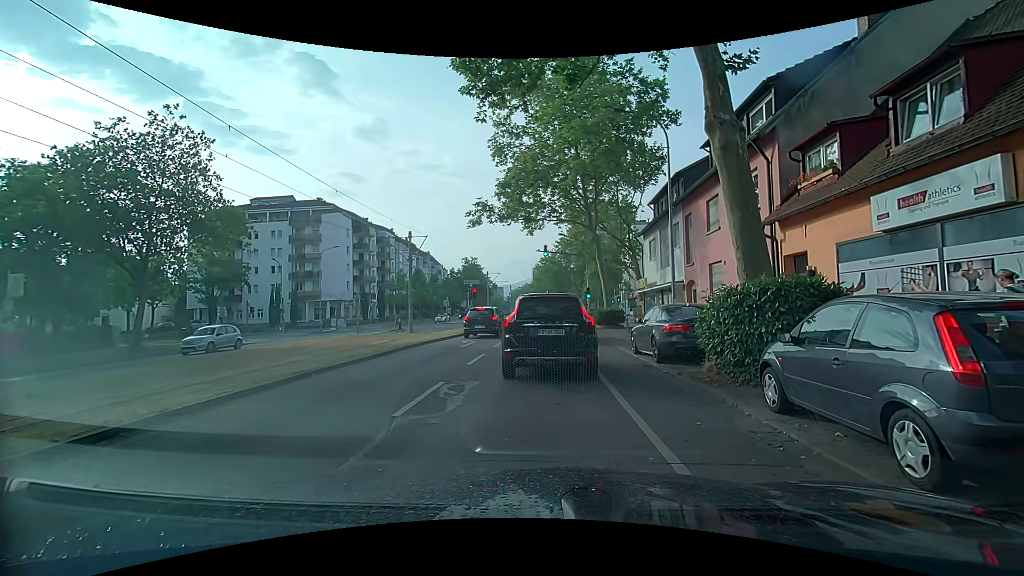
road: tertiary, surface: asphalt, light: Day
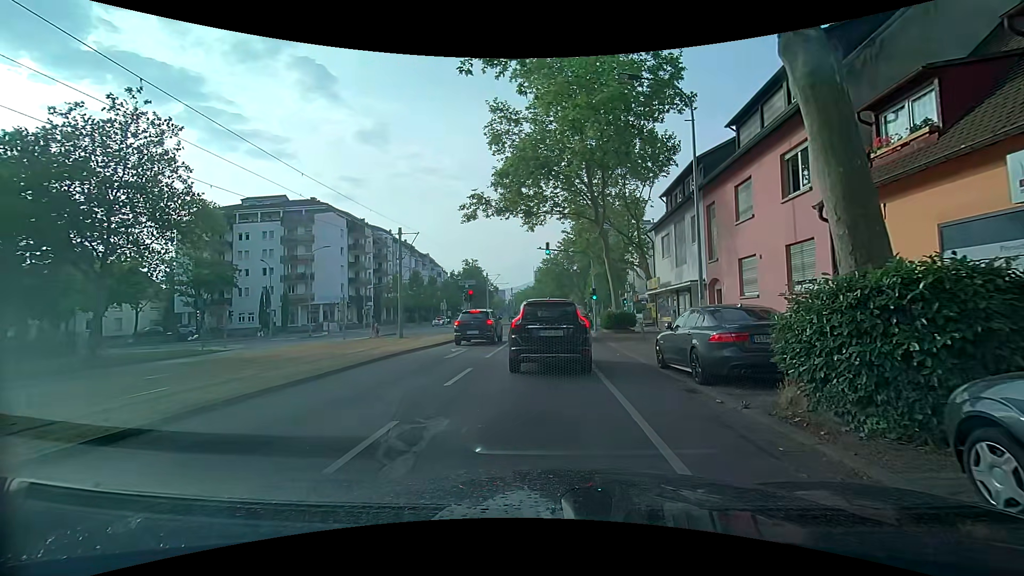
(0.0, +3.3) m; -1°
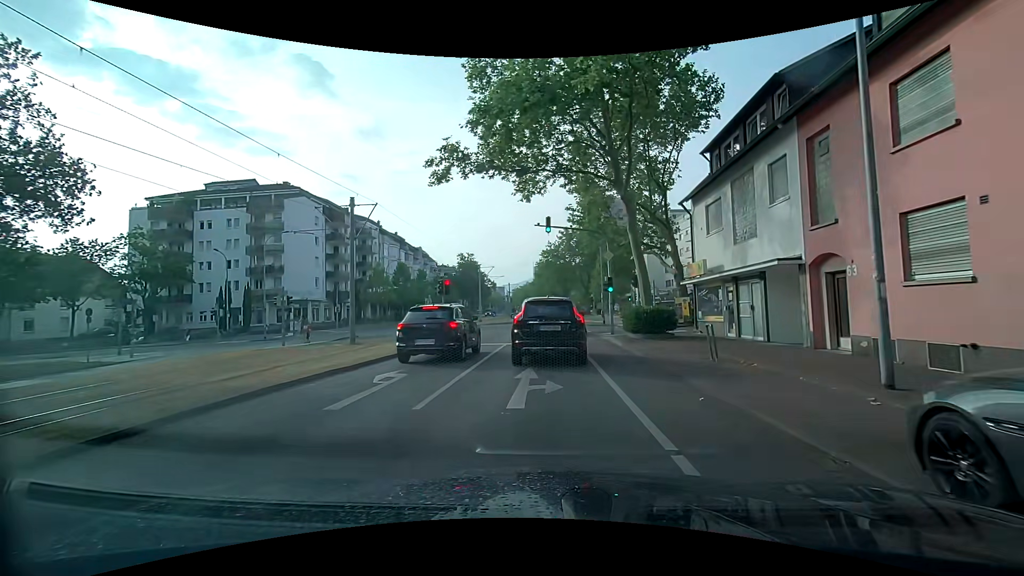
(-0.3, +8.7) m; -1°
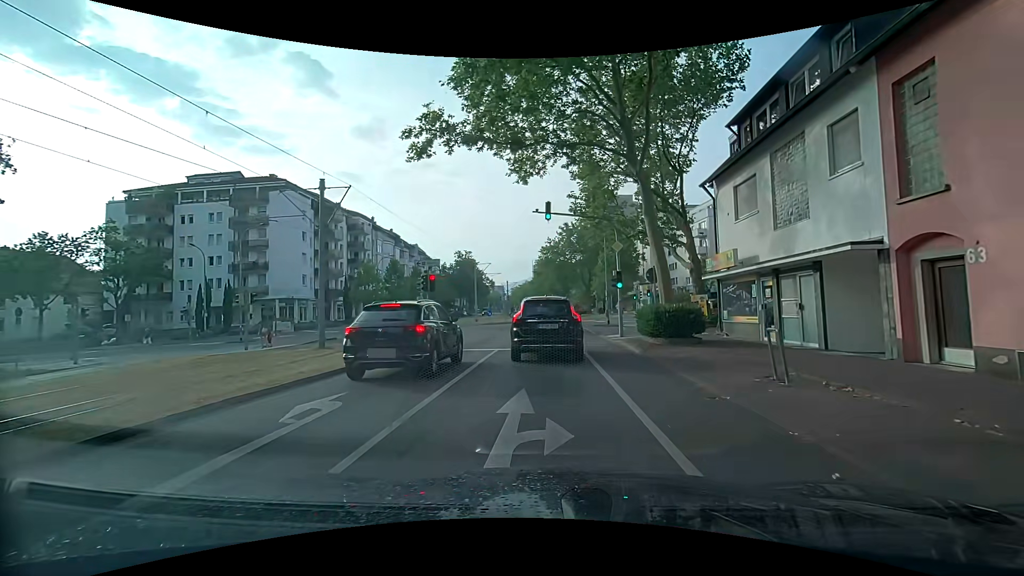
(0.0, +3.5) m; +1°
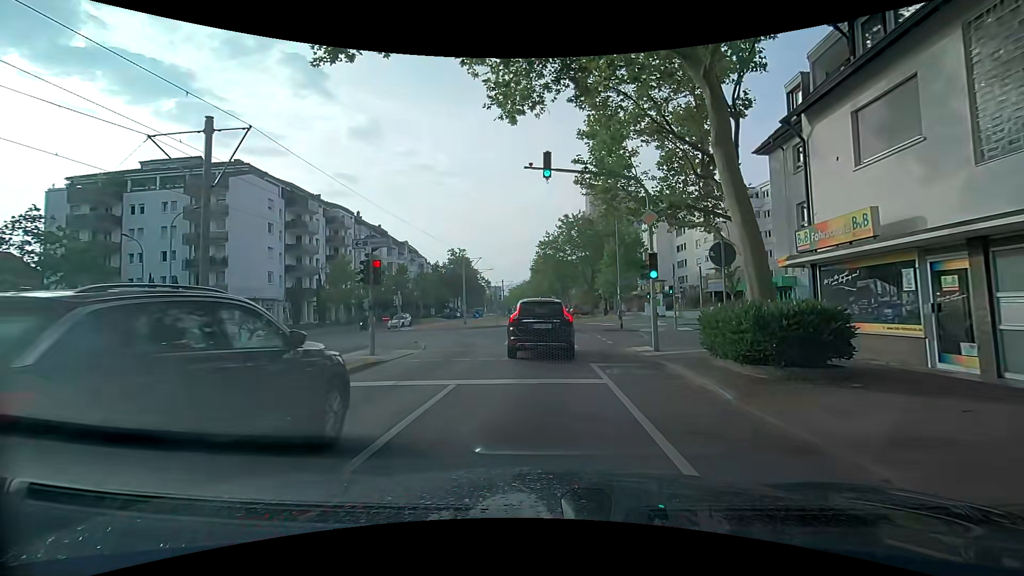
(+0.1, +7.6) m; 0°
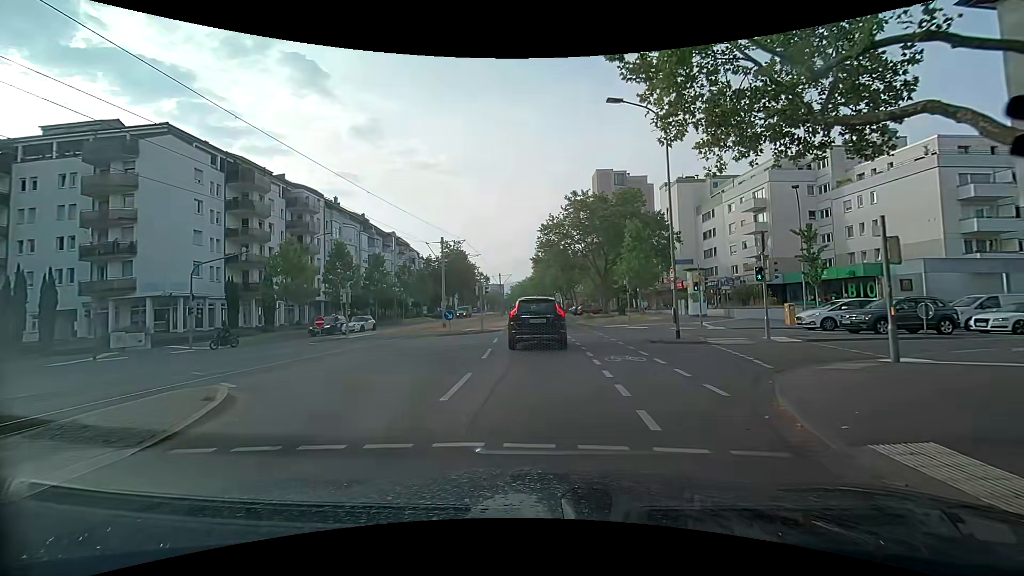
(0.0, +12.7) m; -1°
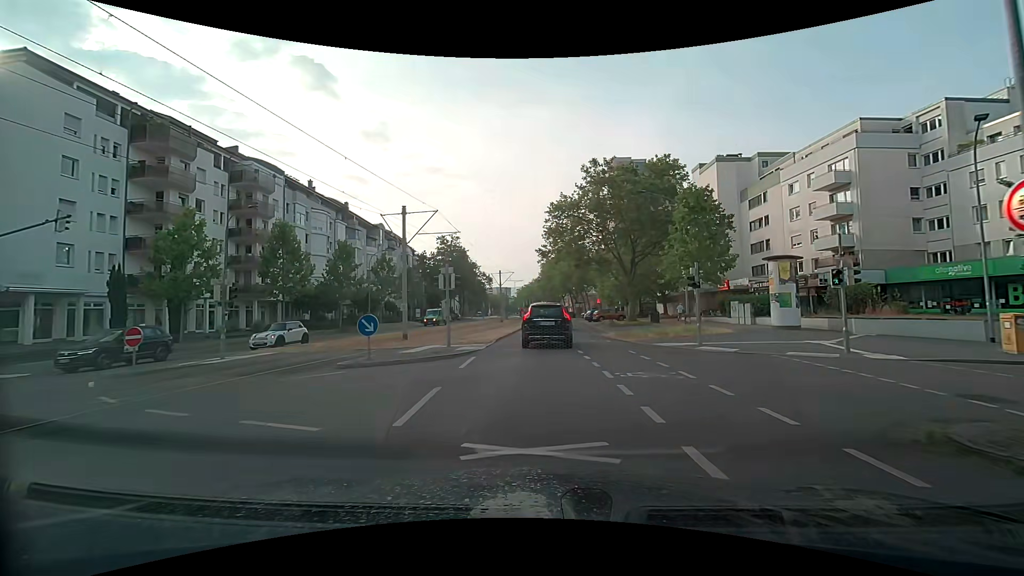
(-0.2, +13.6) m; -1°
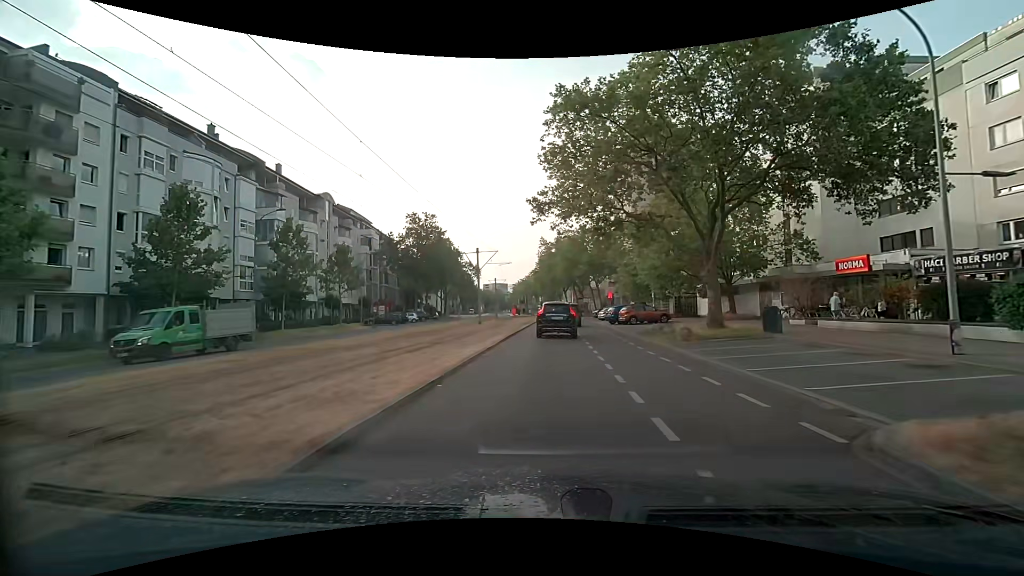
(-0.1, +22.9) m; 0°
(0, +10) (0, +20) (+1, +30) (+1, +40) (+1, +50) (+2, +60) (+2, +70) (+2, +80) (+1, +90) (+1, +100) m
